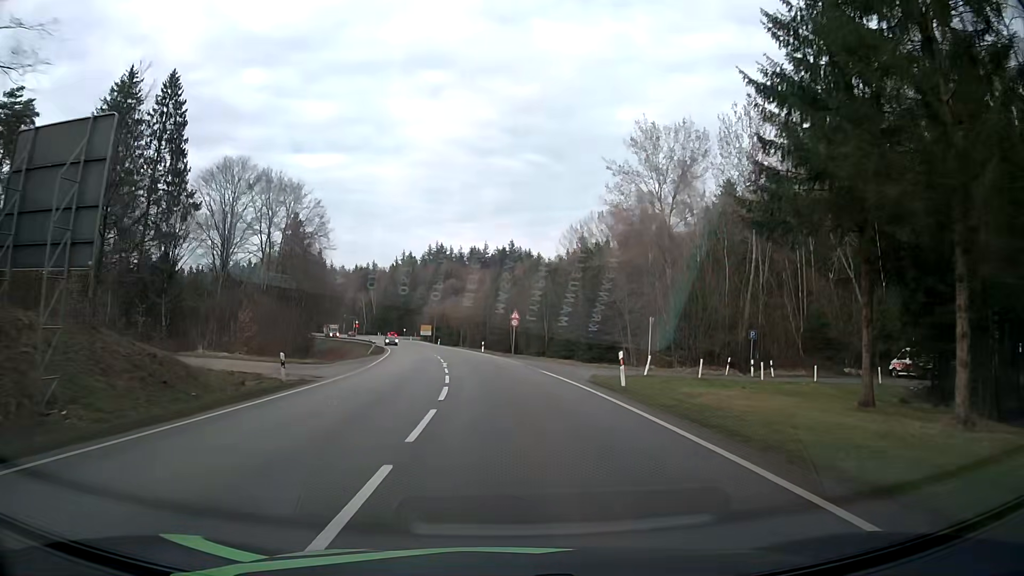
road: secondary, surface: asphalt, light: Day
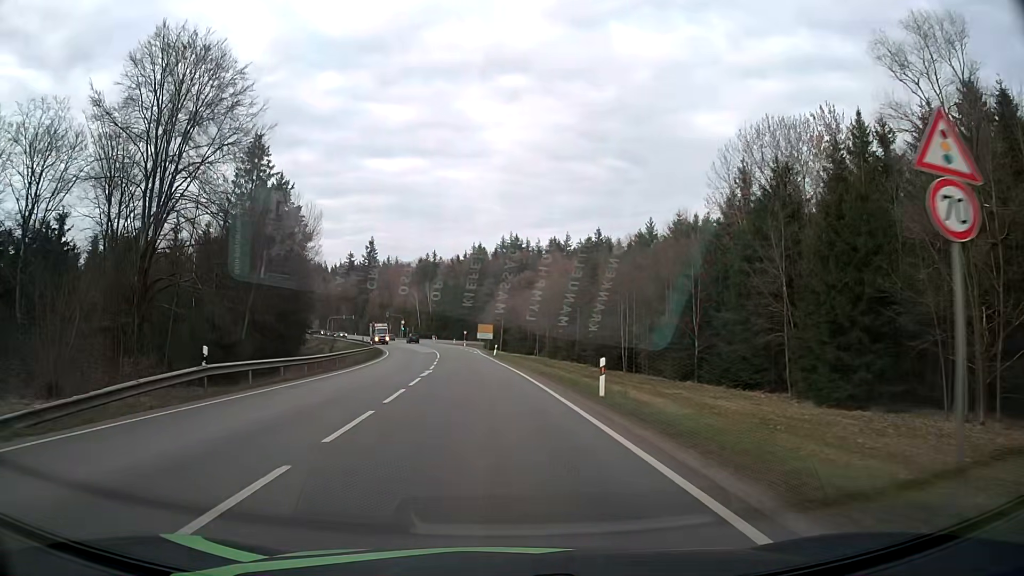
(-2.1, +48.3) m; -6°
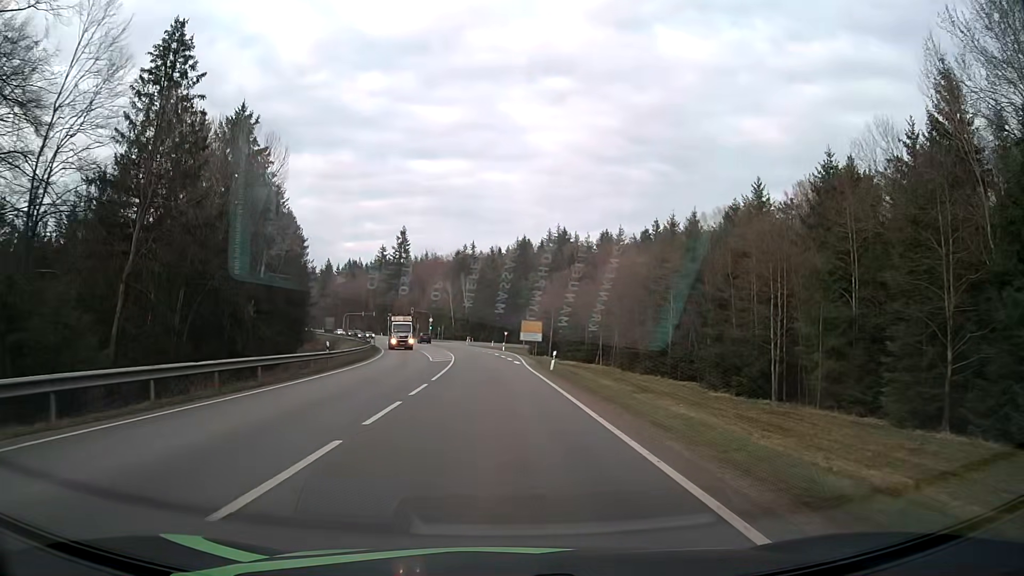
(-1.0, +28.3) m; -4°
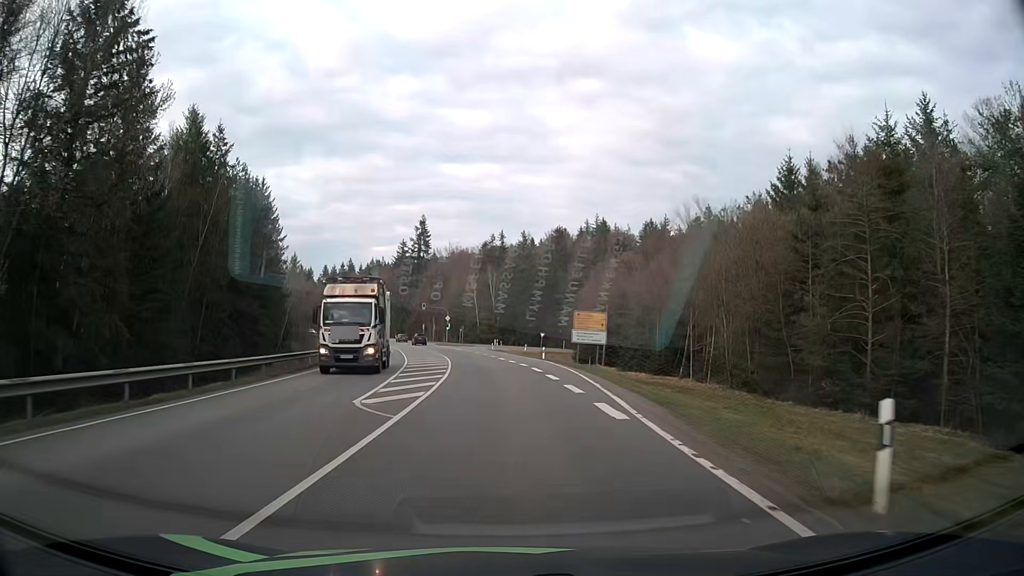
(-0.6, +28.7) m; -2°
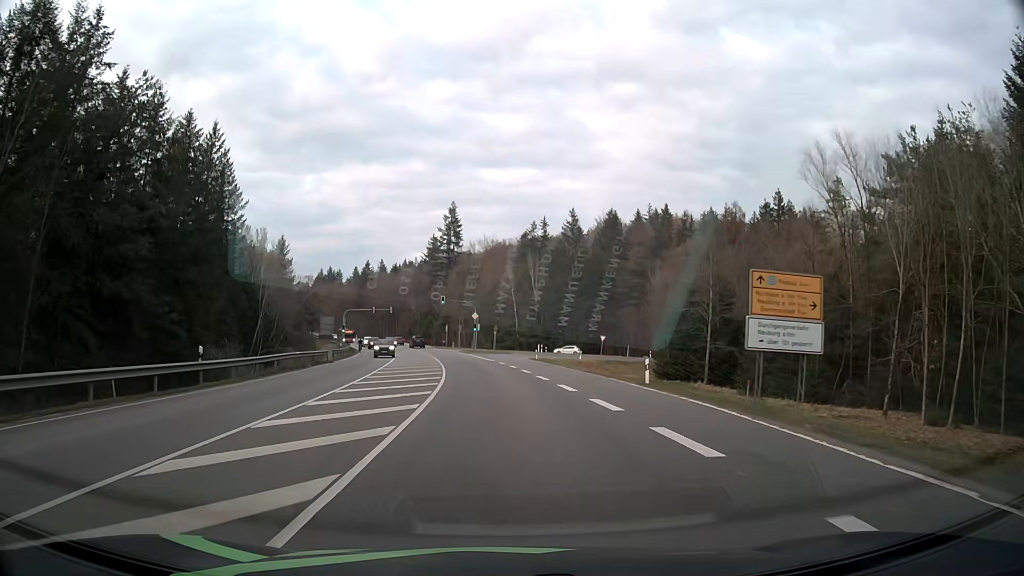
(-0.8, +28.4) m; -4°
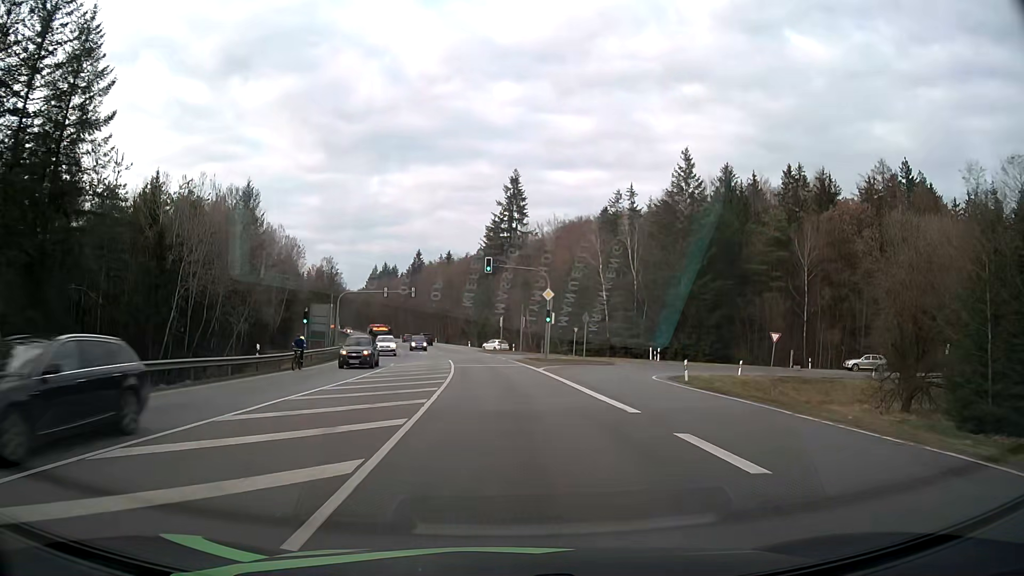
(-1.7, +37.1) m; -5°
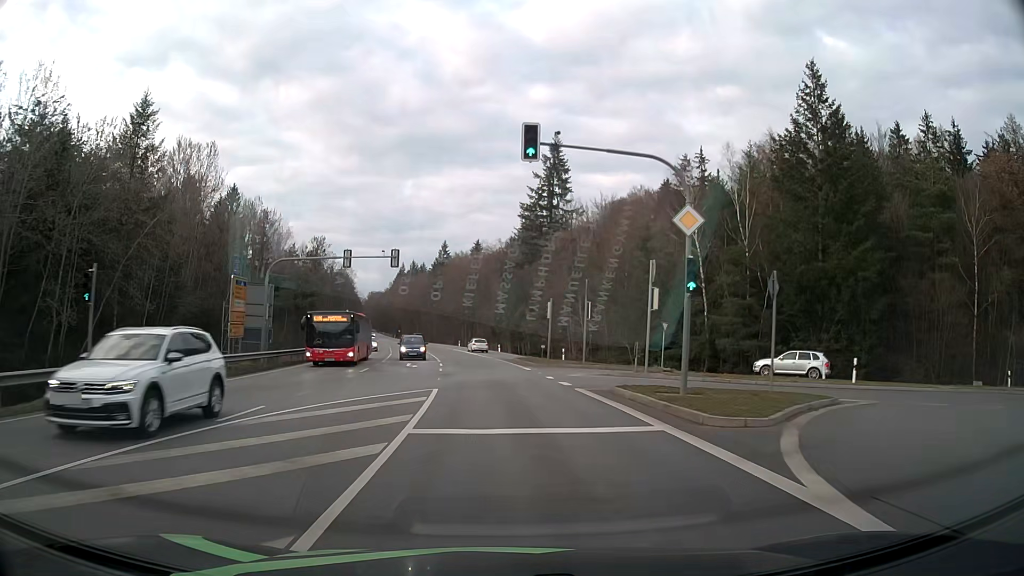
(-0.8, +27.5) m; -3°
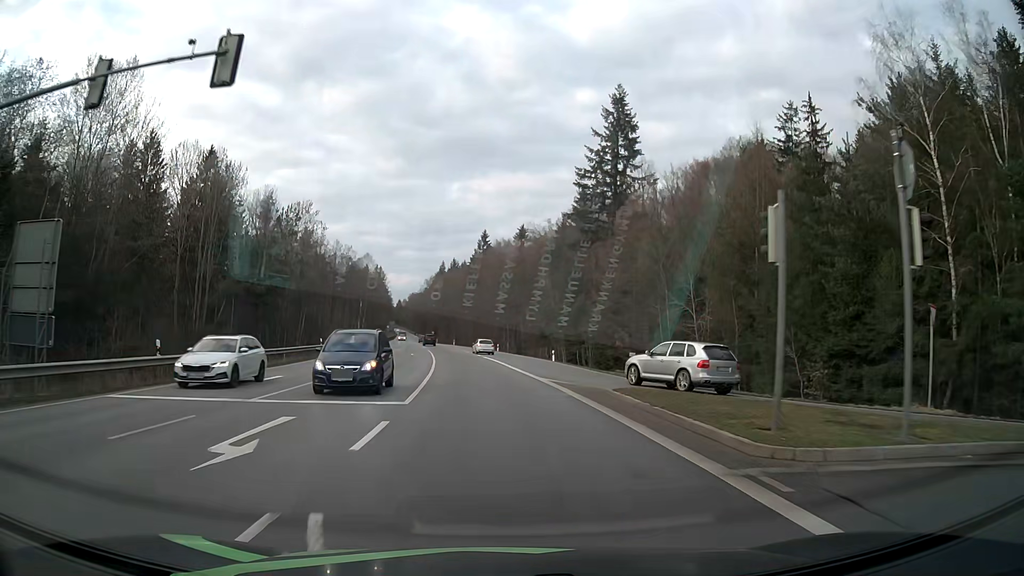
(-0.8, +27.1) m; -4°
(0, +10) (-1, +20) (-1, +30) (-2, +40) (-3, +50) (-4, +60) (-6, +70) (-7, +80) (-8, +90) (-10, +99) m
